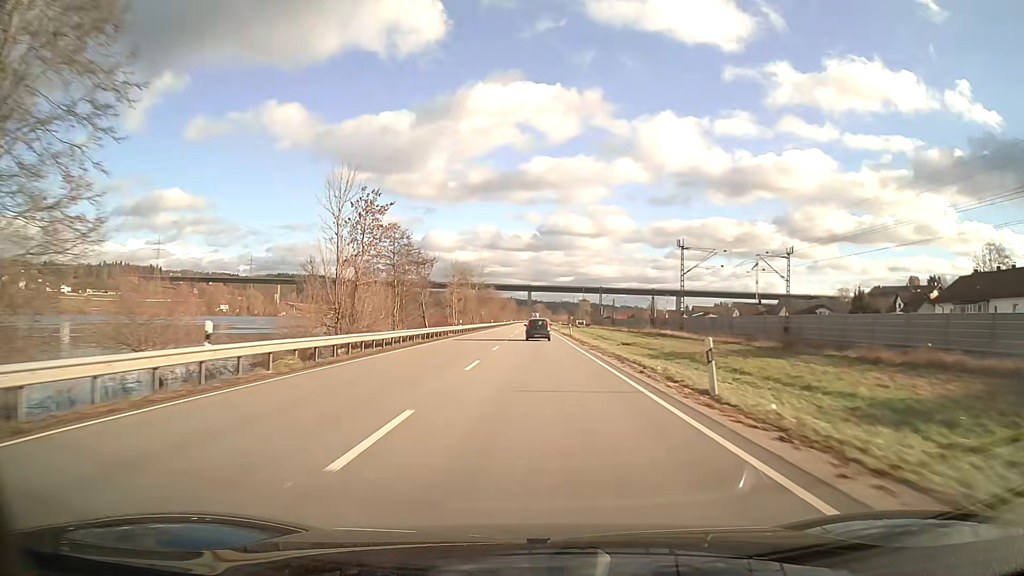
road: primary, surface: asphalt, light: Day
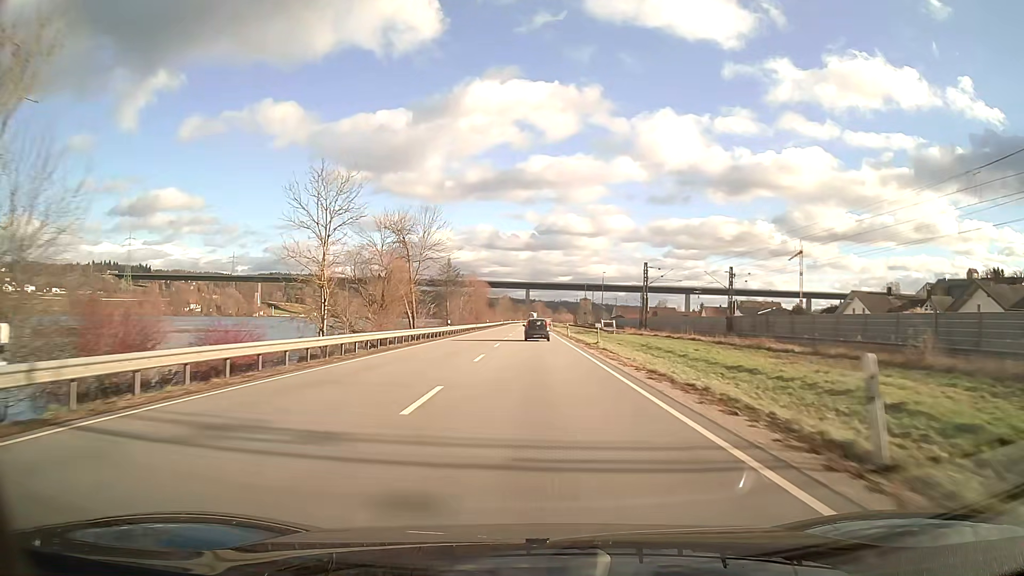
(0.0, +56.9) m; 0°
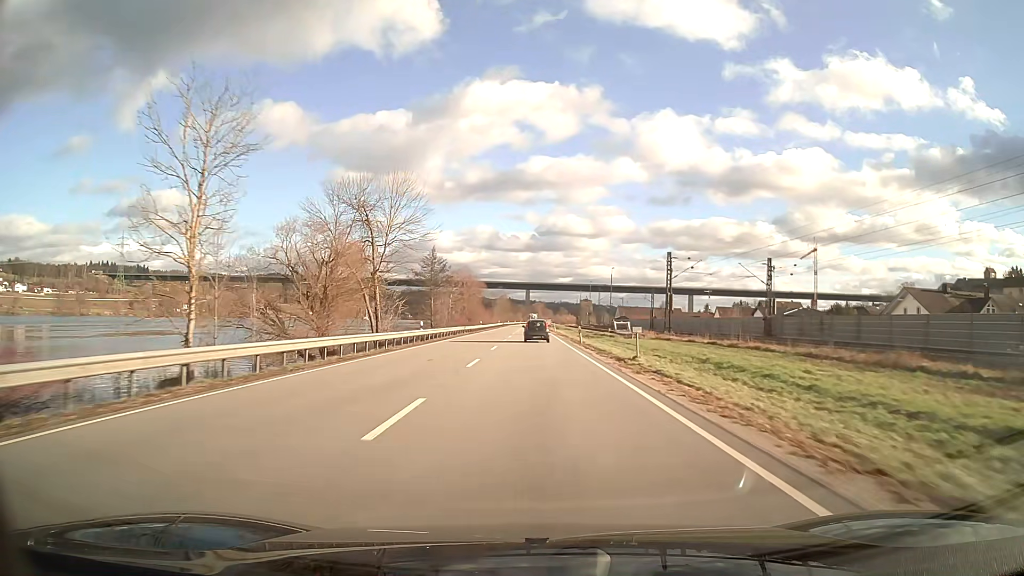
(0.0, +14.2) m; 0°
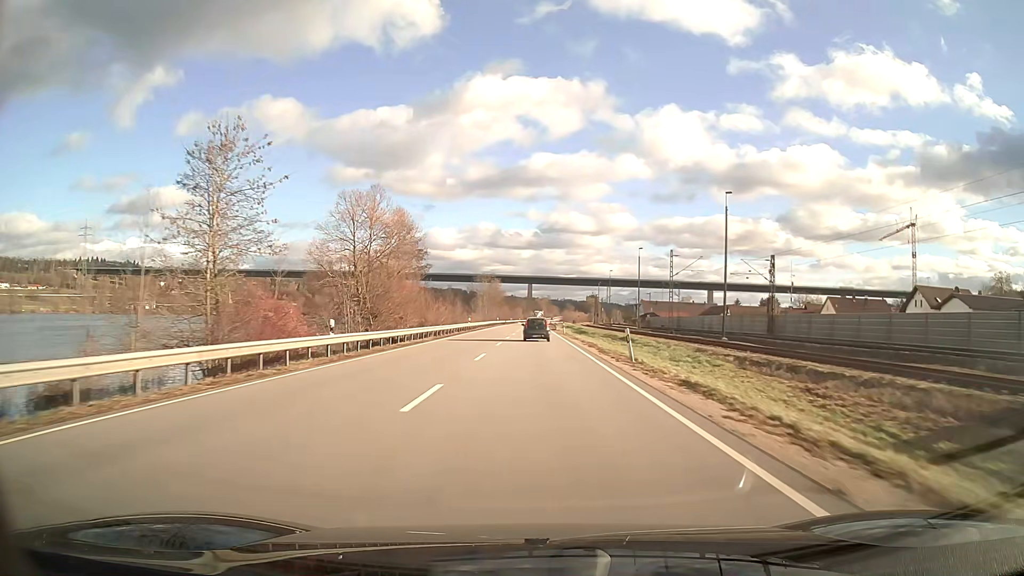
(-0.1, +70.2) m; 0°
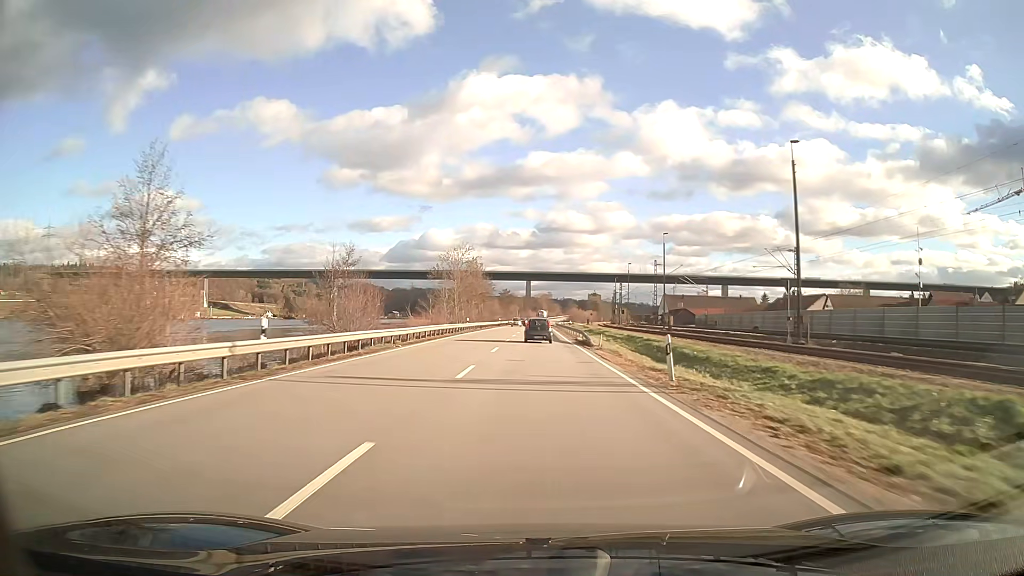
(+0.1, +54.8) m; 0°
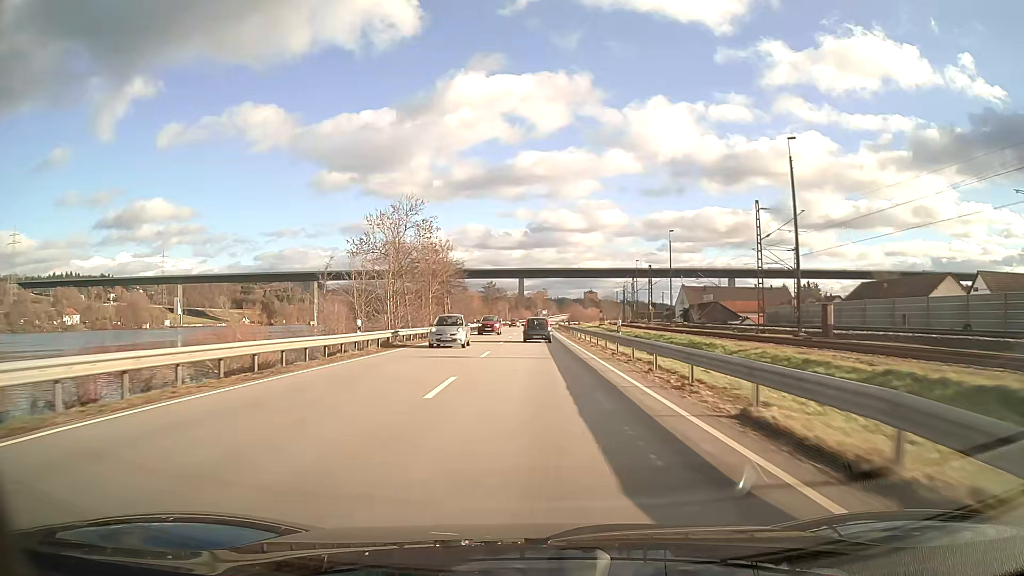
(+0.1, +40.2) m; +1°
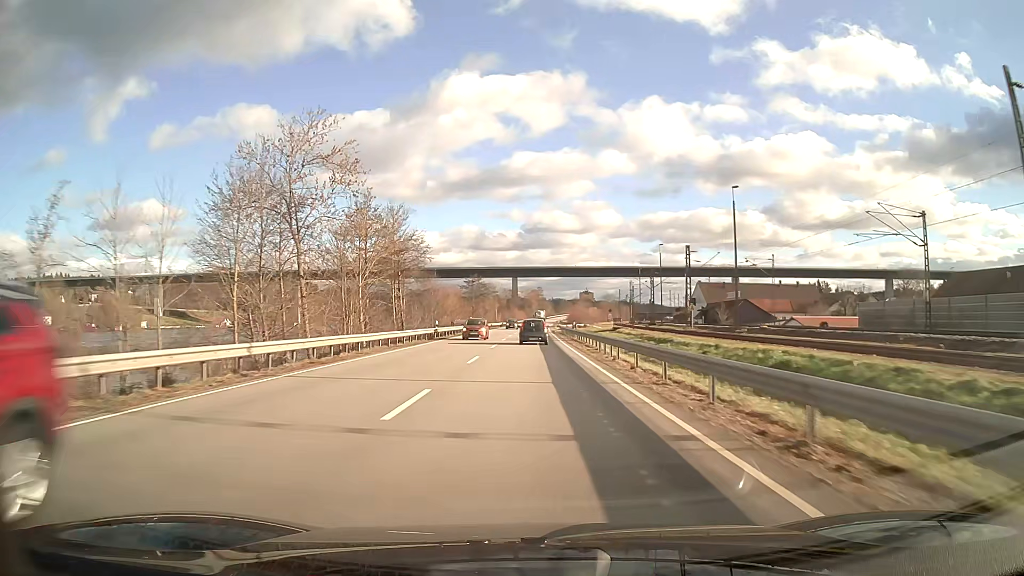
(+0.1, +26.5) m; 0°
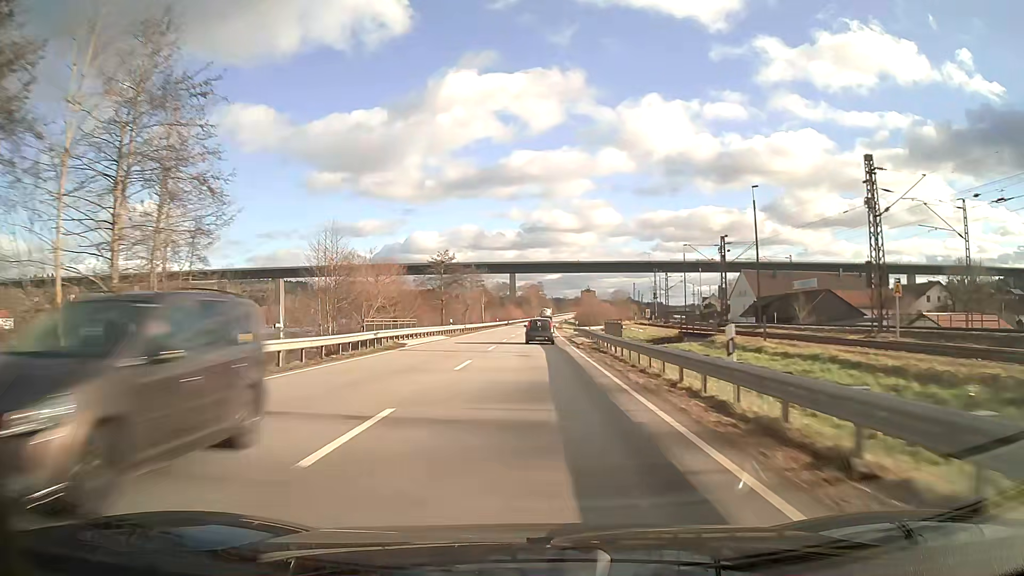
(0.0, +39.2) m; 0°
